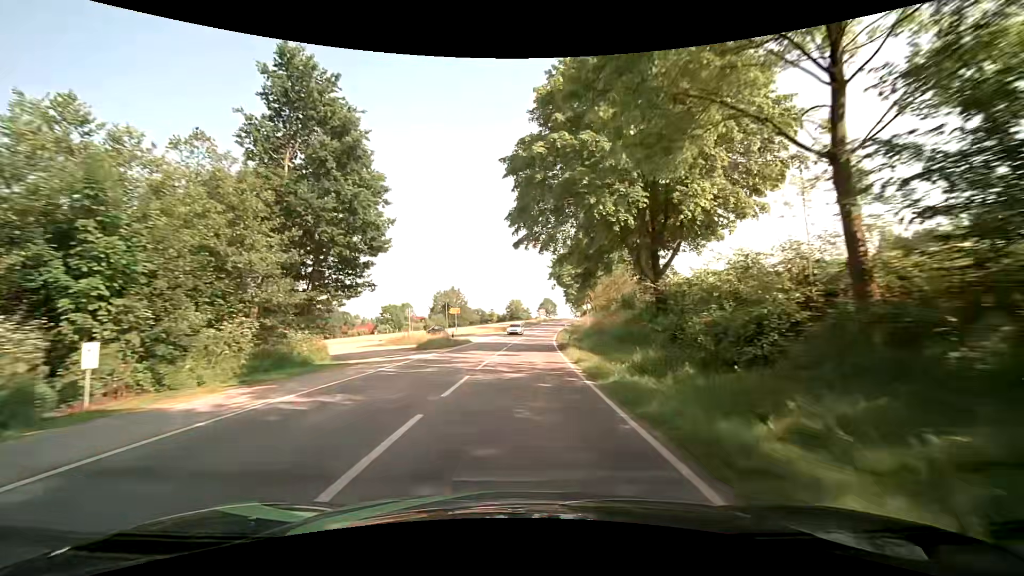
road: secondary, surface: asphalt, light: Day
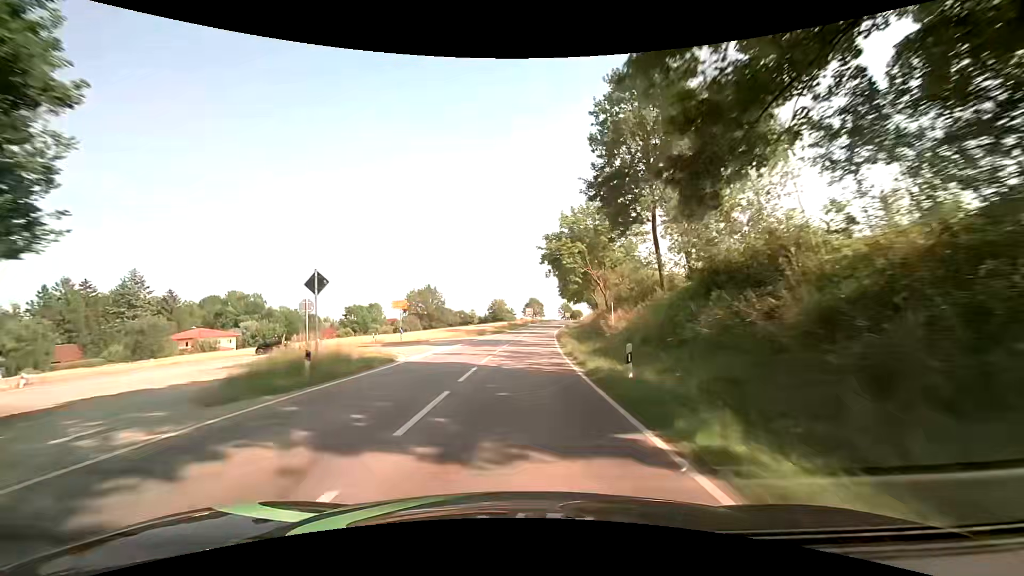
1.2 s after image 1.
(+0.3, +21.7) m; +2°
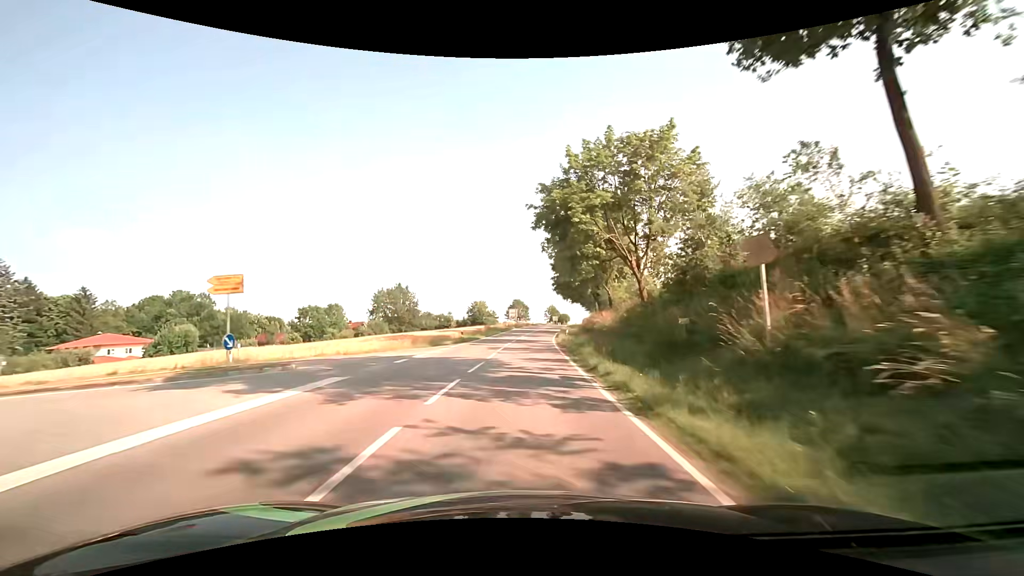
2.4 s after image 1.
(+0.4, +21.6) m; +2°
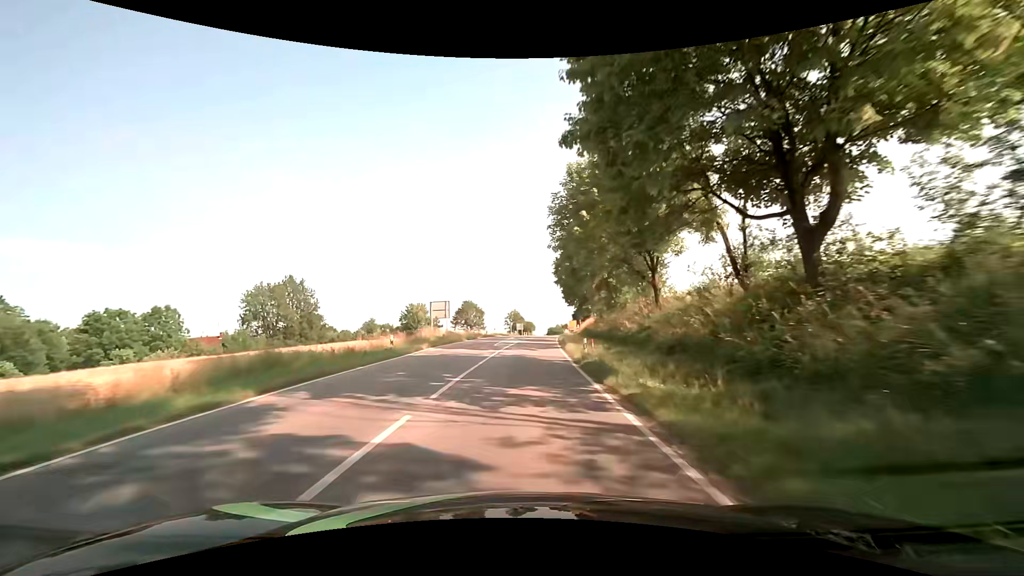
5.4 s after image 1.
(+2.2, +53.3) m; +5°
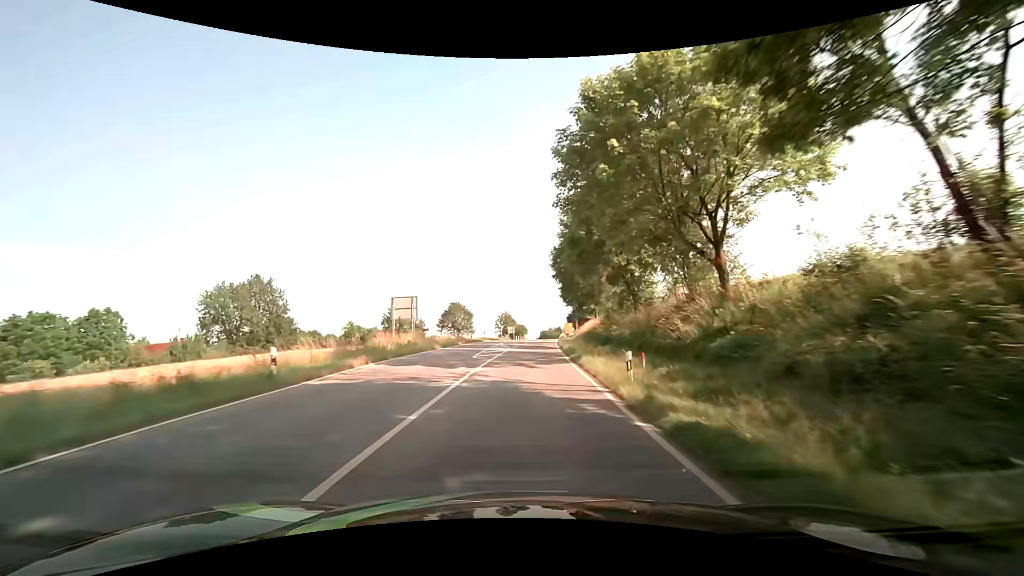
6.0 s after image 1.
(+0.1, +10.6) m; +1°
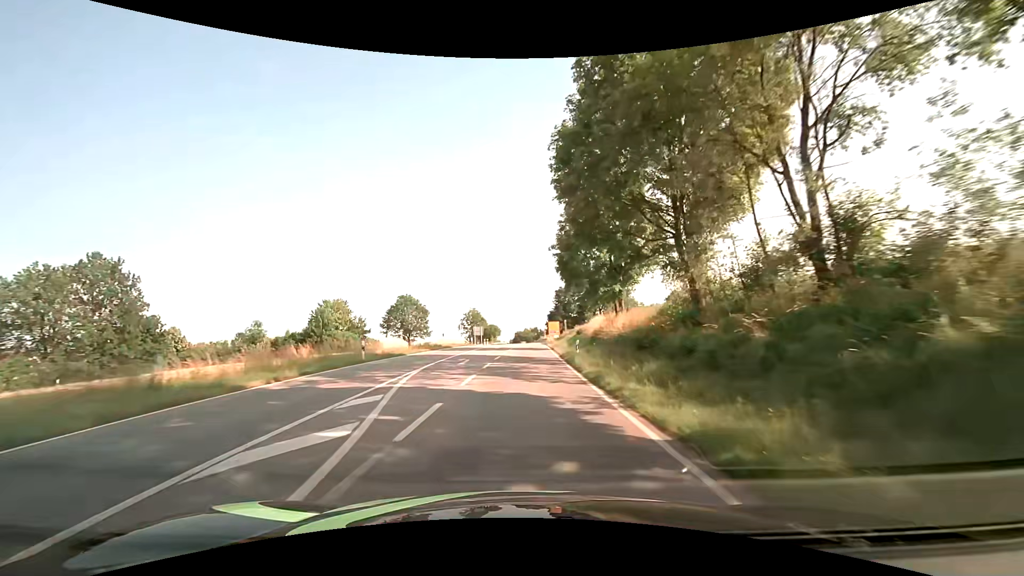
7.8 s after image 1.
(+0.7, +31.8) m; +3°
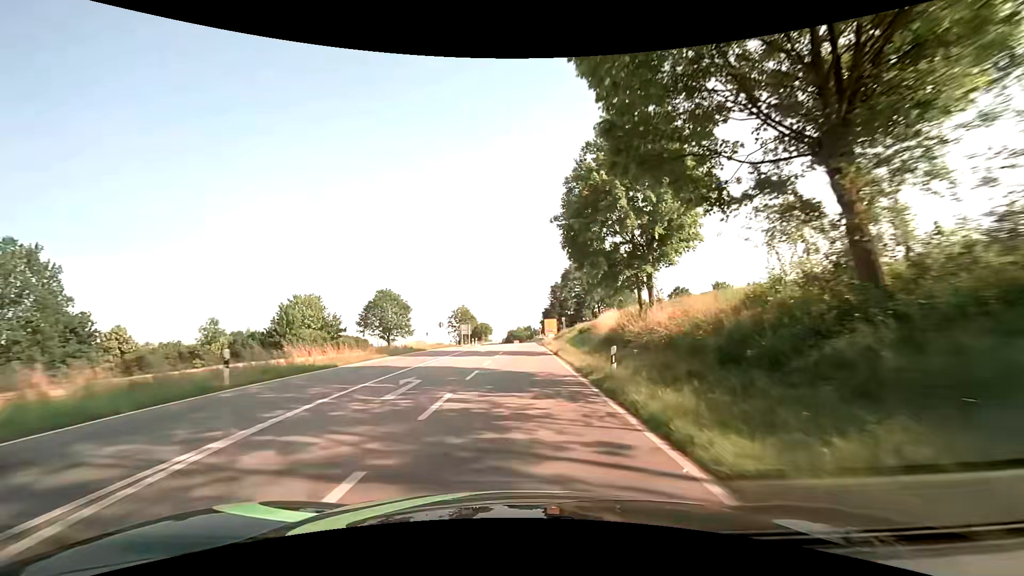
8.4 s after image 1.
(+0.1, +10.7) m; 0°
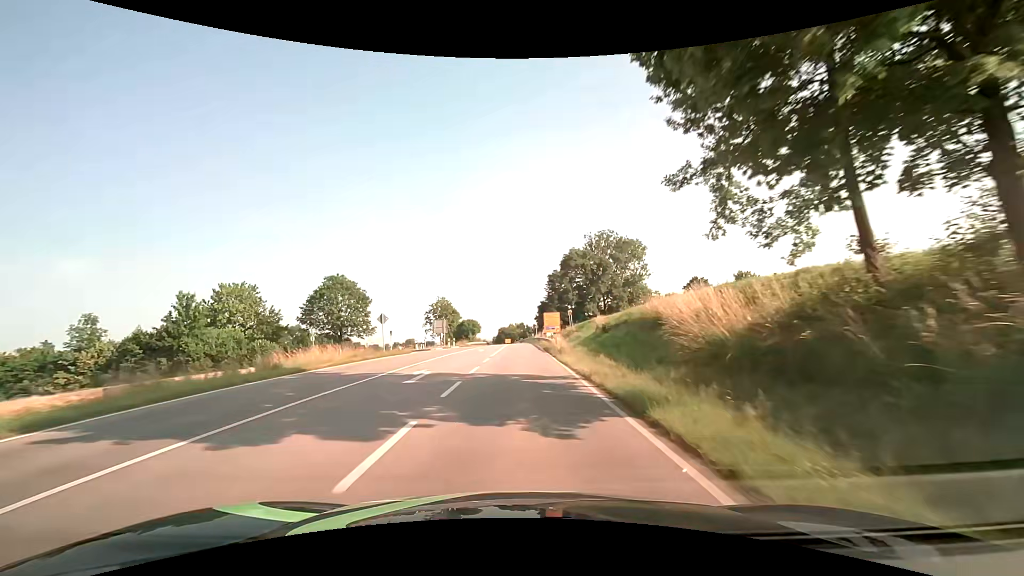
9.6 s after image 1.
(+0.4, +21.4) m; +2°
(0, +10) (0, +20) (0, +30) (0, +40) (0, +50) (0, +60) (0, +70) (0, +80) (-1, +90) (-1, +100) m
